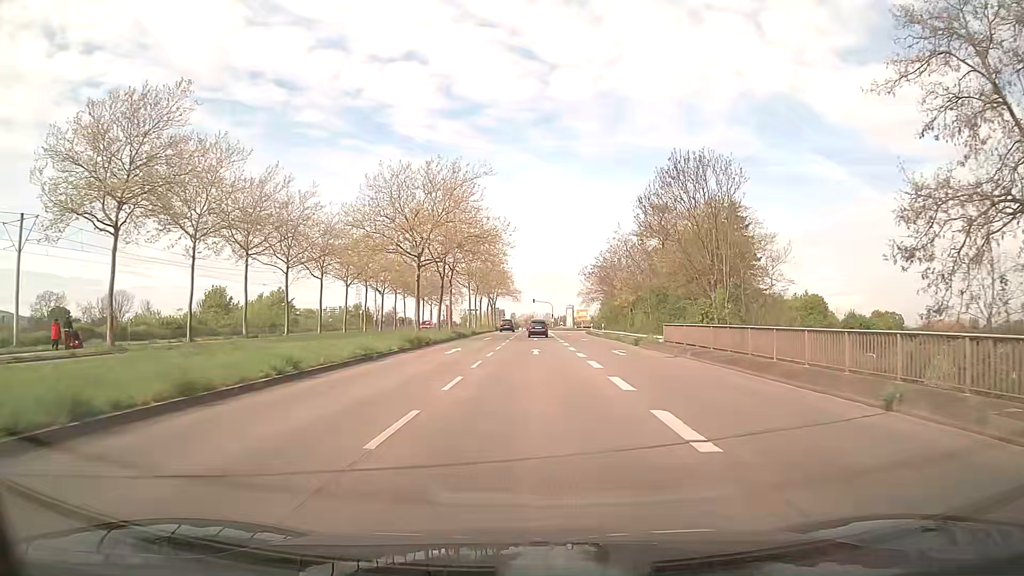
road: secondary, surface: asphalt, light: Day
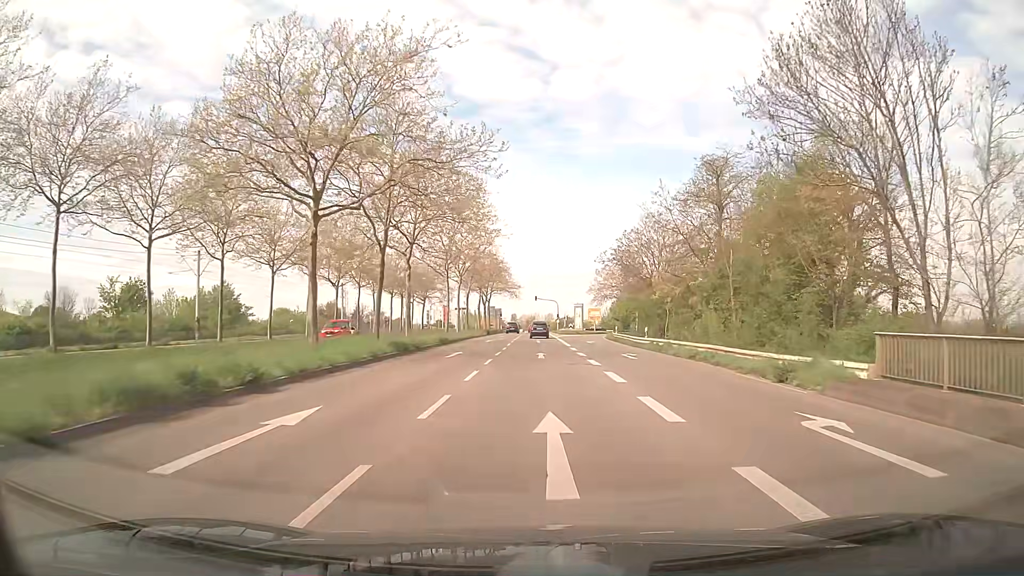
(0.0, +21.7) m; 0°
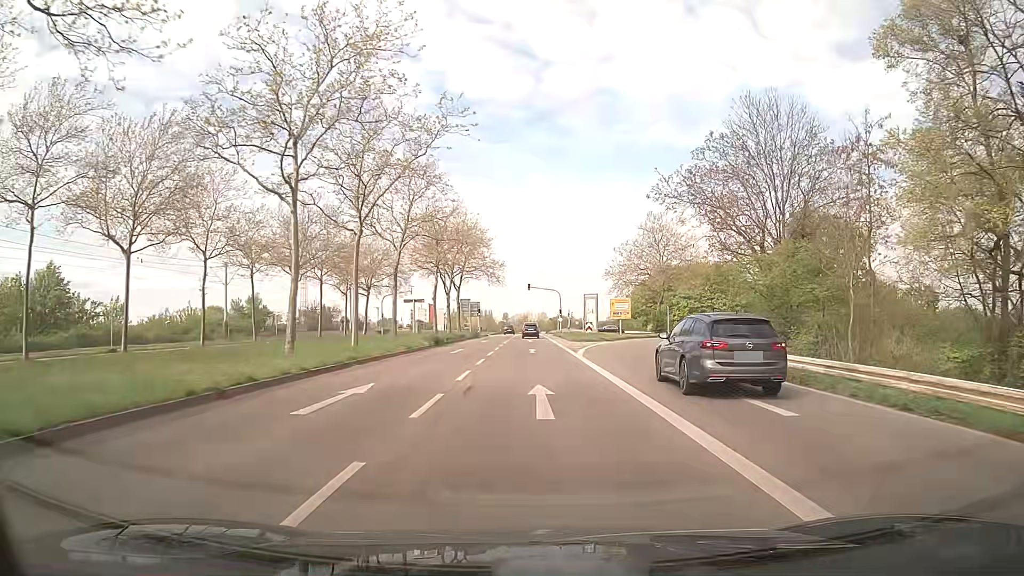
(+0.3, +36.2) m; +1°
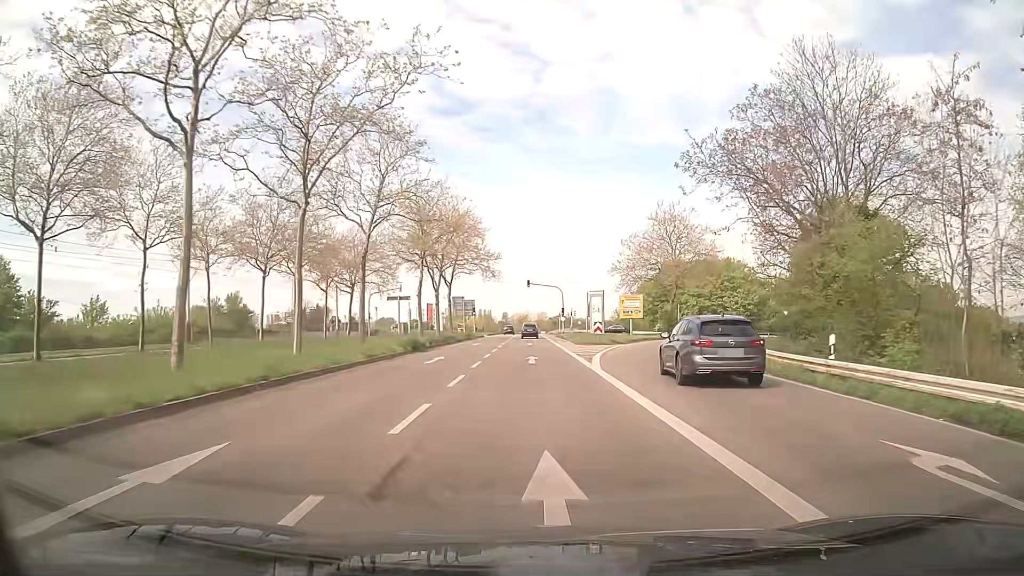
(0.0, +7.2) m; -1°
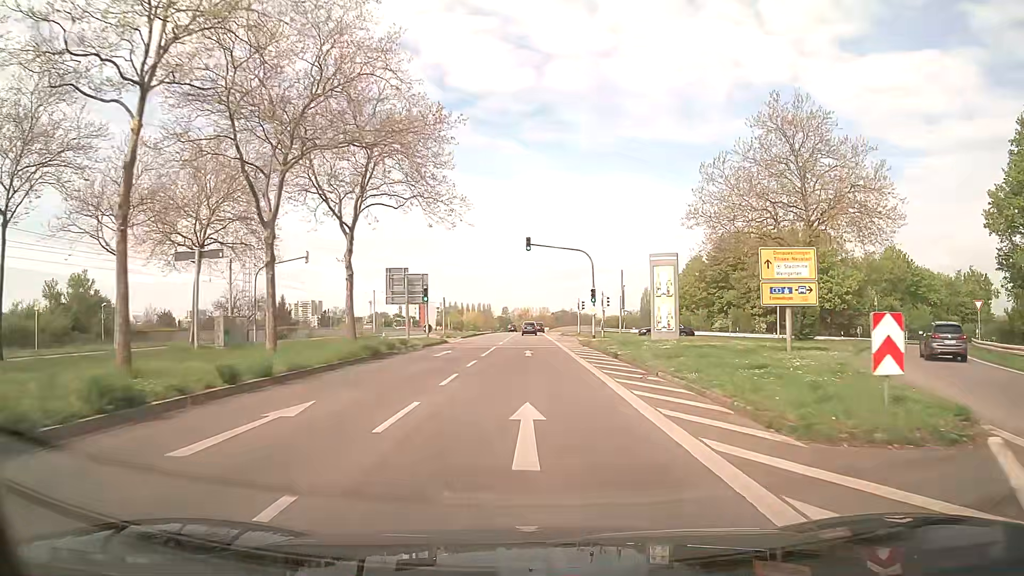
(+0.3, +36.2) m; 0°
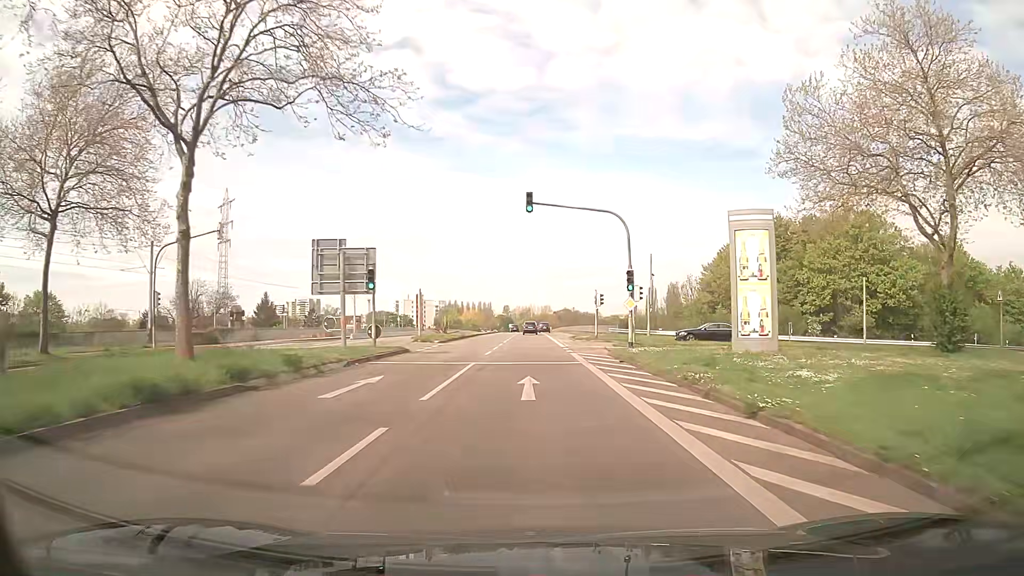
(0.0, +14.6) m; 0°
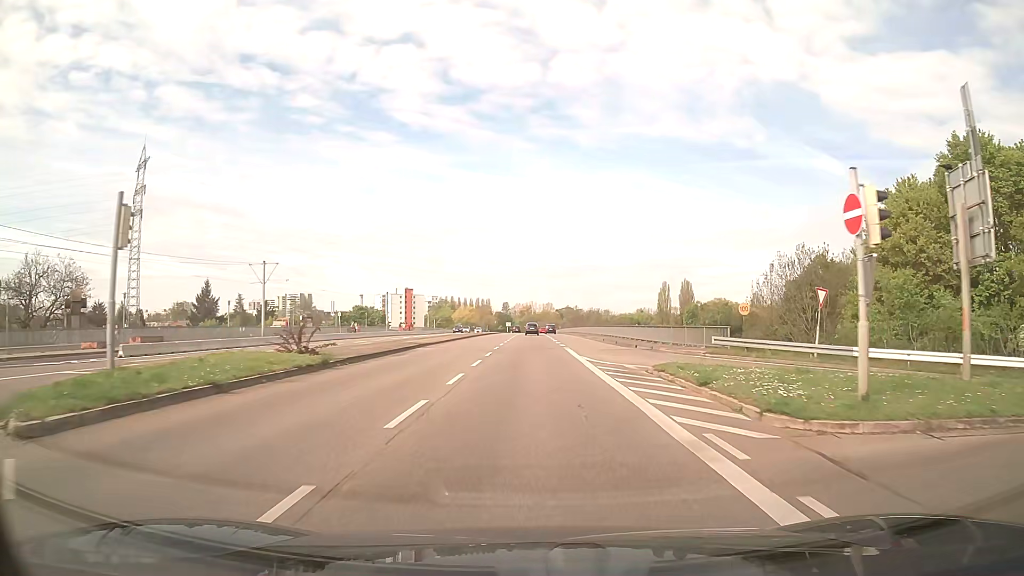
(-0.1, +37.4) m; 0°
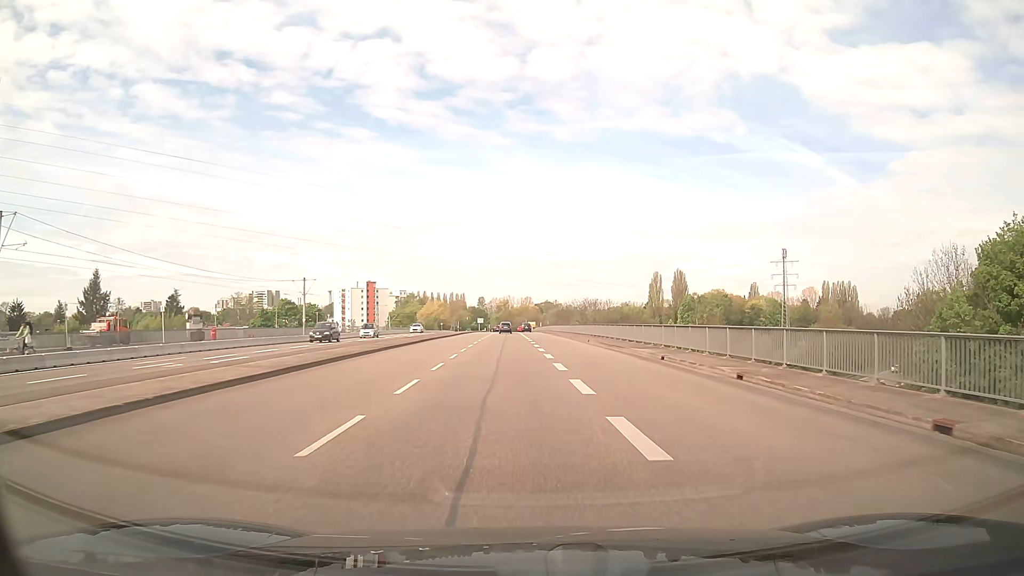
(+0.4, +37.7) m; +2°
(0, +10) (0, +20) (+1, +30) (+1, +40) (+1, +50) (+1, +60) (+1, +70) (+1, +80) (+1, +90) (0, +100) m
